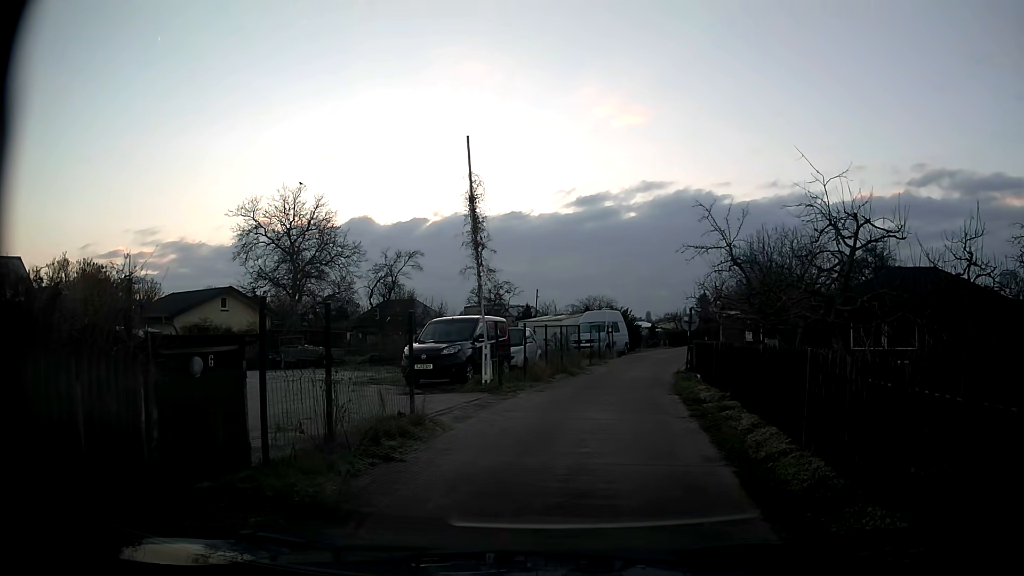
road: residential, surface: asphalt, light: Day
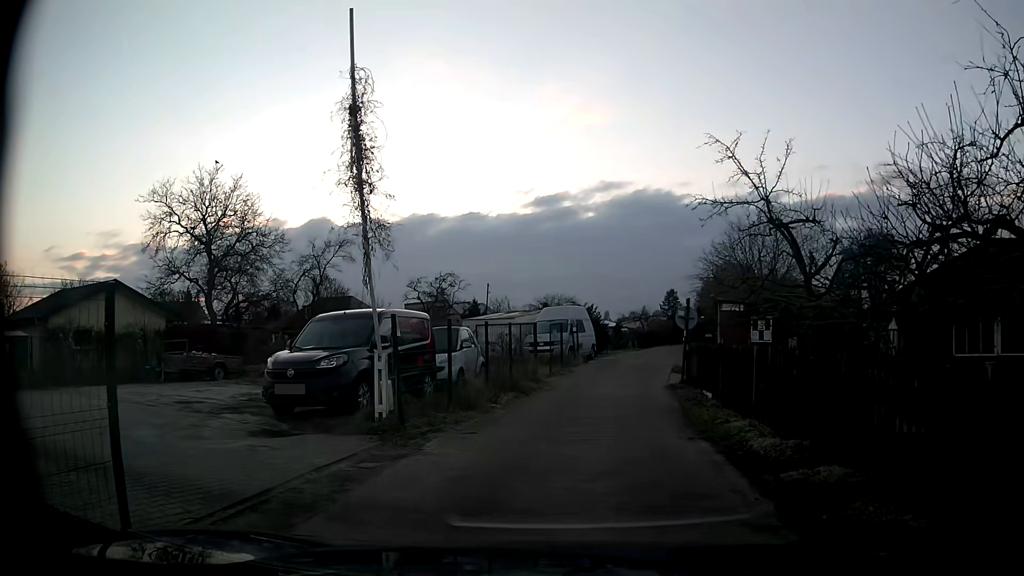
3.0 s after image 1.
(+0.2, +6.3) m; +3°
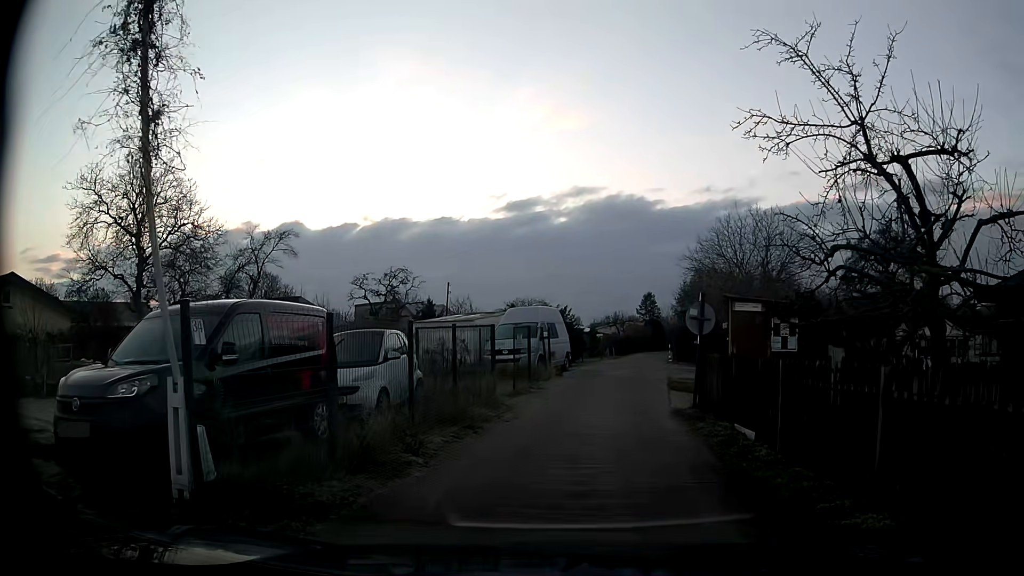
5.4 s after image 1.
(+0.1, +4.8) m; +3°
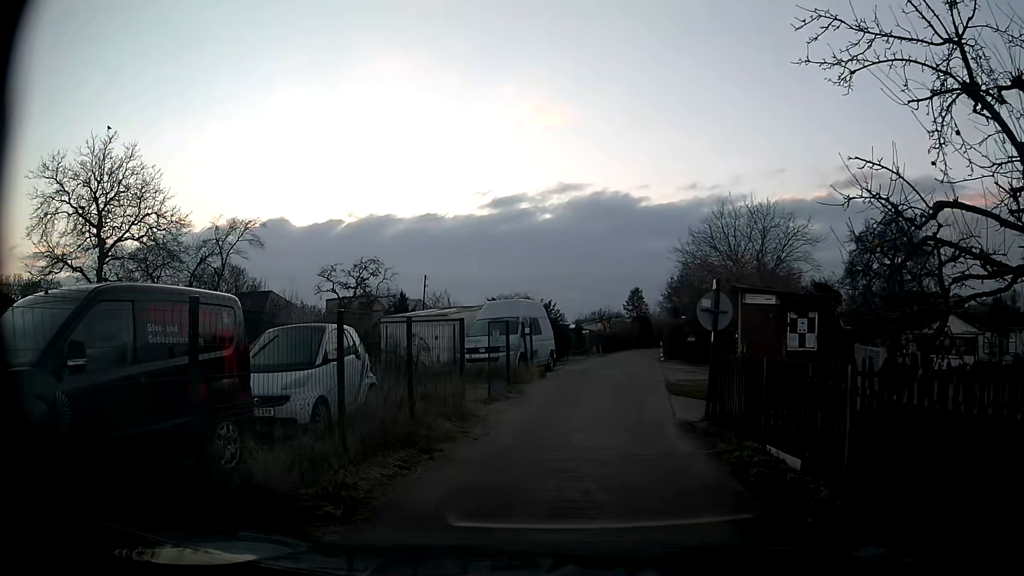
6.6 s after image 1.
(0.0, +2.3) m; +1°
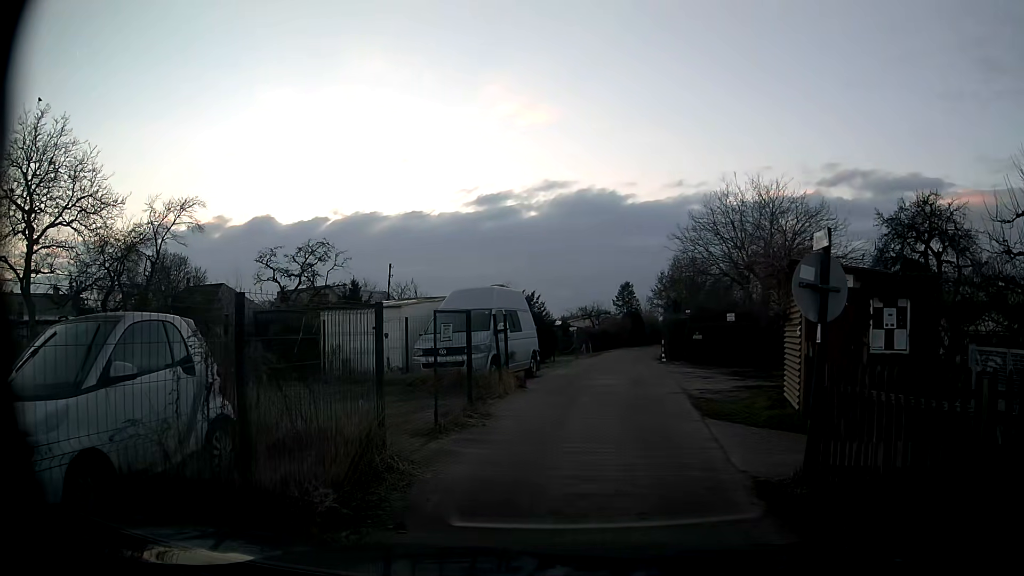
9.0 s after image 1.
(+0.1, +4.7) m; 0°
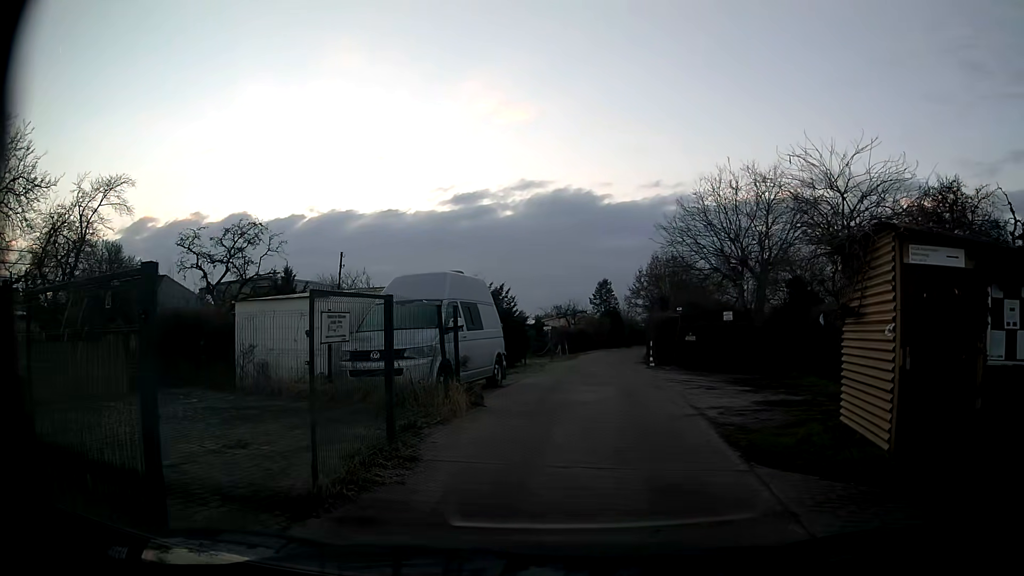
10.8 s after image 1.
(+0.1, +3.8) m; +3°
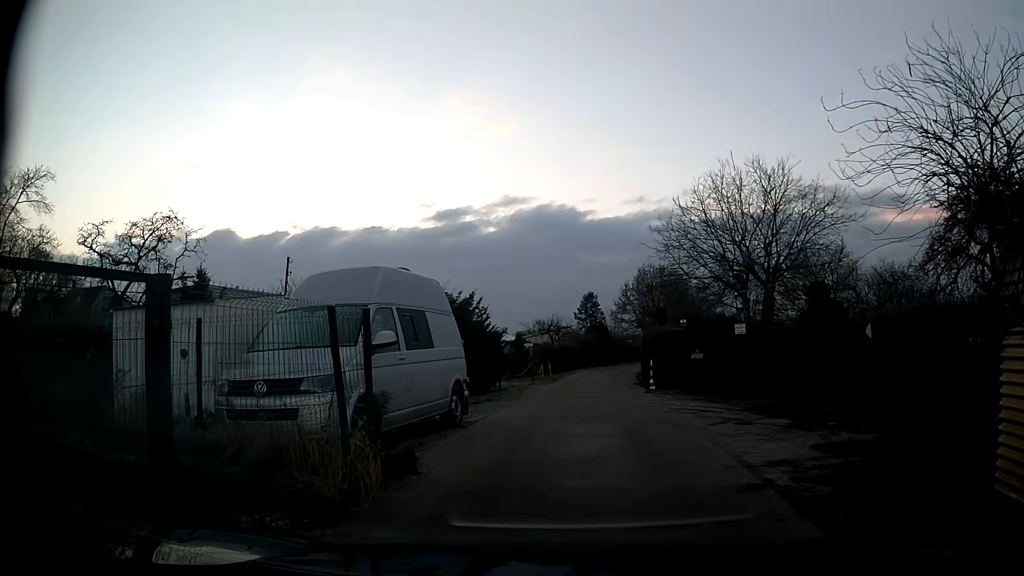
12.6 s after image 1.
(+0.1, +4.1) m; +2°
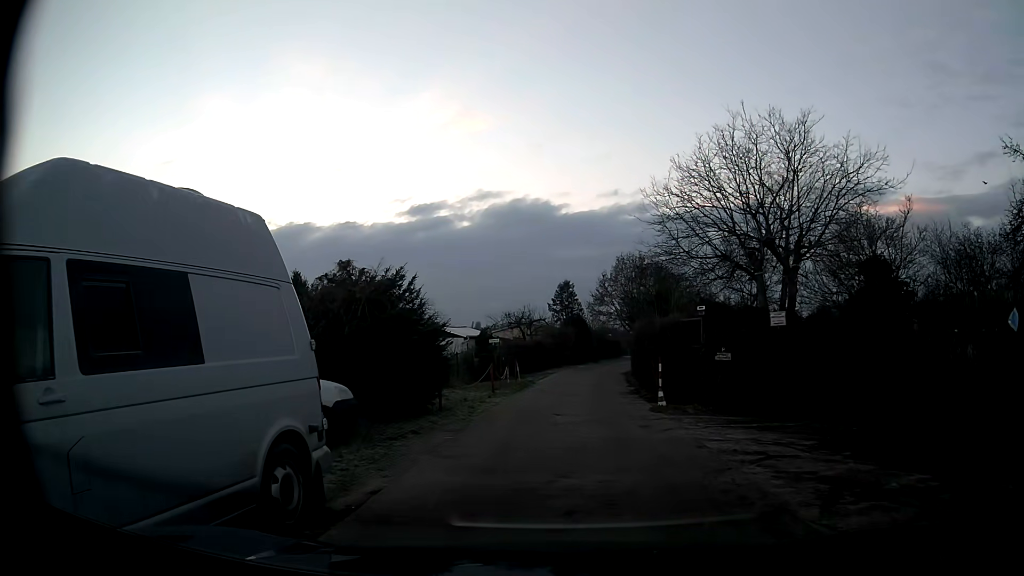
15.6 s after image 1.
(+0.1, +6.3) m; +1°
